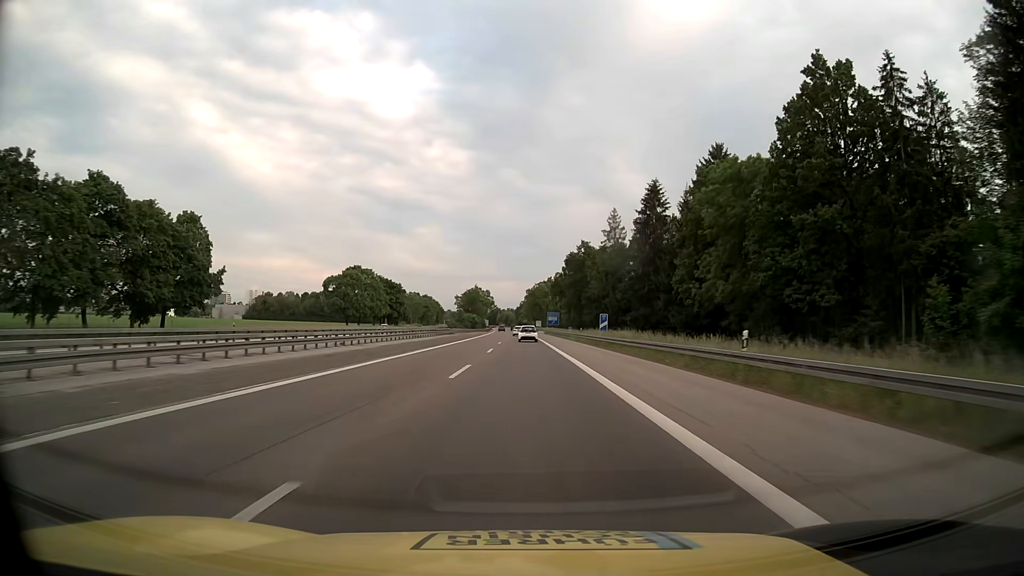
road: motorway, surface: asphalt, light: Day
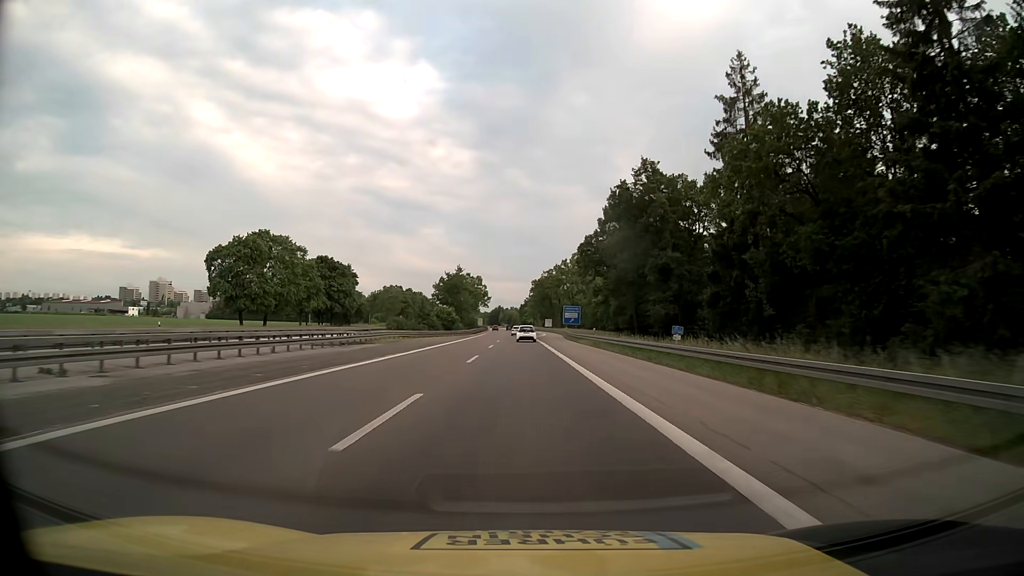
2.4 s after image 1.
(-0.3, +64.8) m; 0°
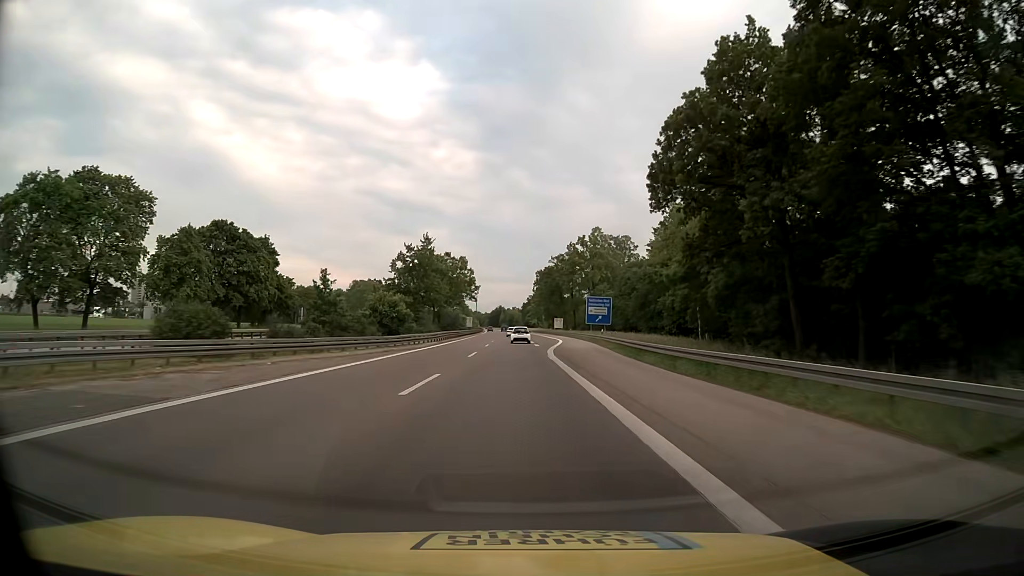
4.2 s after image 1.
(-0.1, +48.3) m; 0°
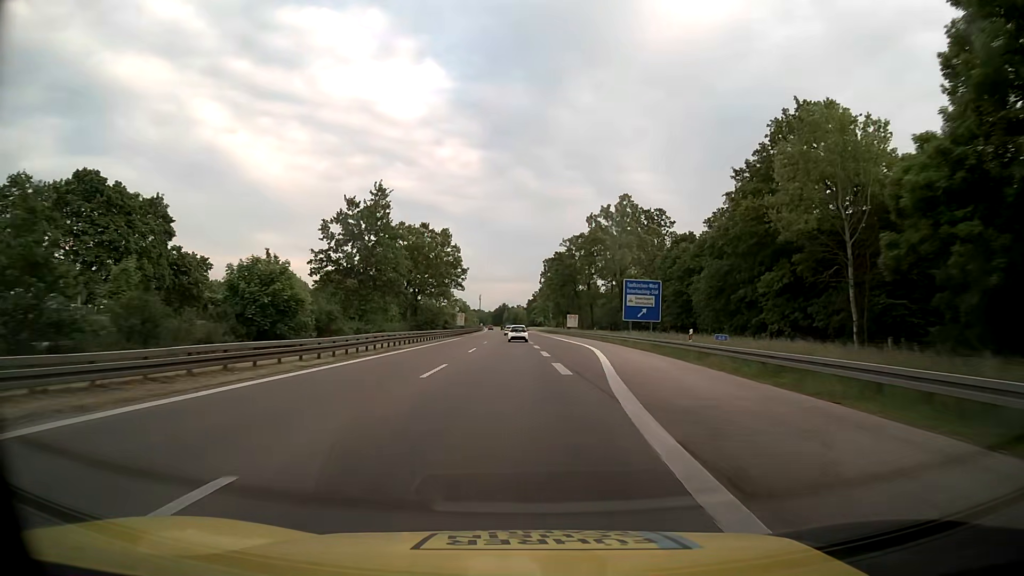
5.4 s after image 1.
(-0.1, +32.0) m; 0°
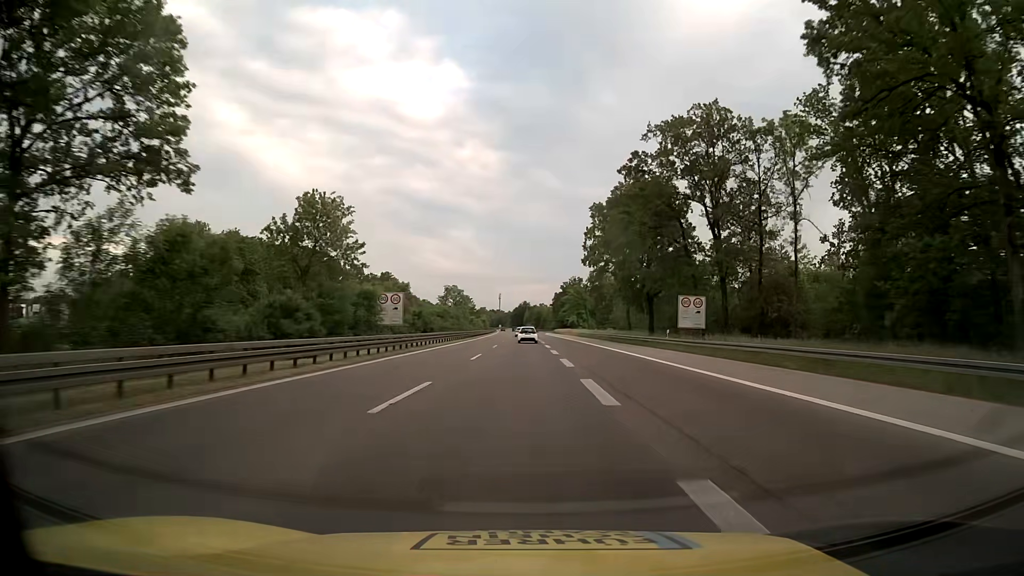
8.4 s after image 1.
(-1.4, +79.6) m; -2°
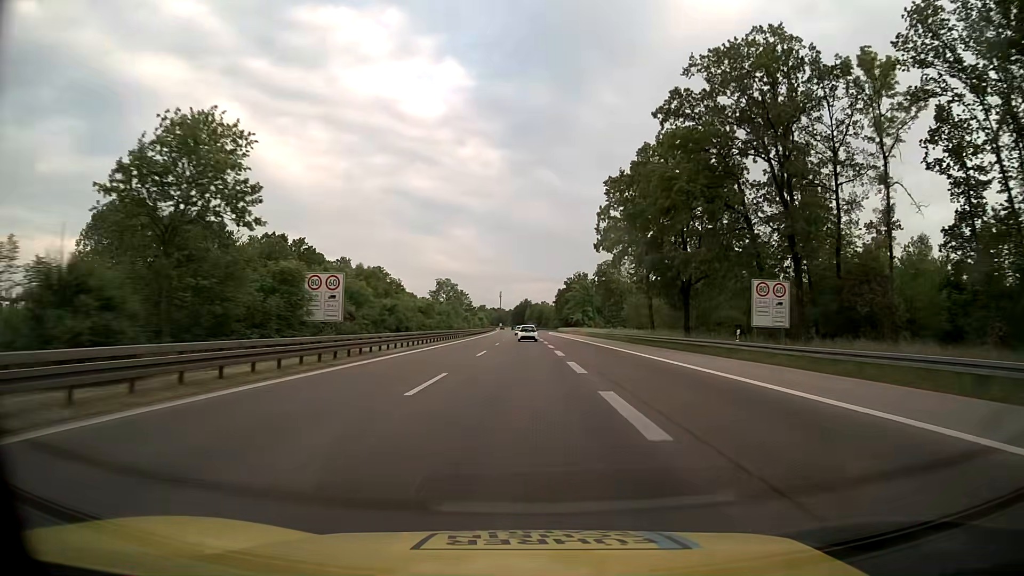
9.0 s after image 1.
(-0.1, +15.9) m; -1°
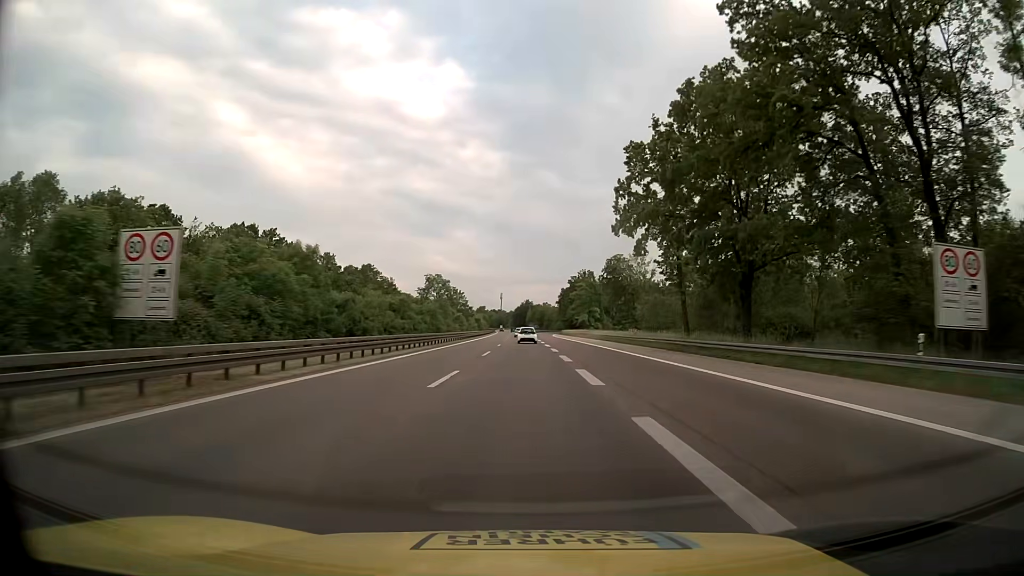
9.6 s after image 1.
(0.0, +15.9) m; 0°
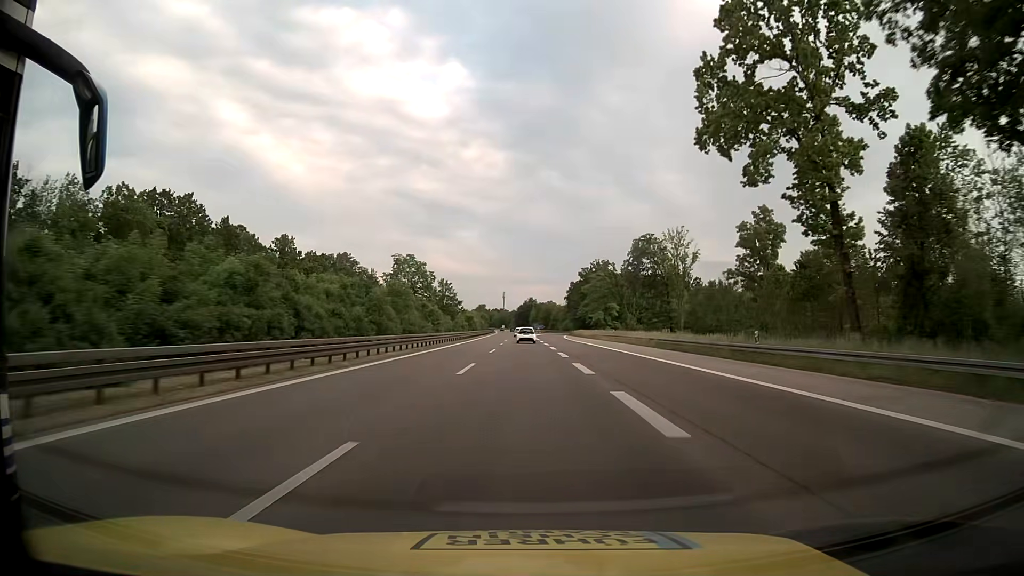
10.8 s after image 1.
(-0.2, +31.9) m; 0°
(0, +10) (0, +20) (0, +30) (0, +40) (0, +50) (0, +60) (-1, +70) (-1, +80) (-1, +90) (-1, +100) m
